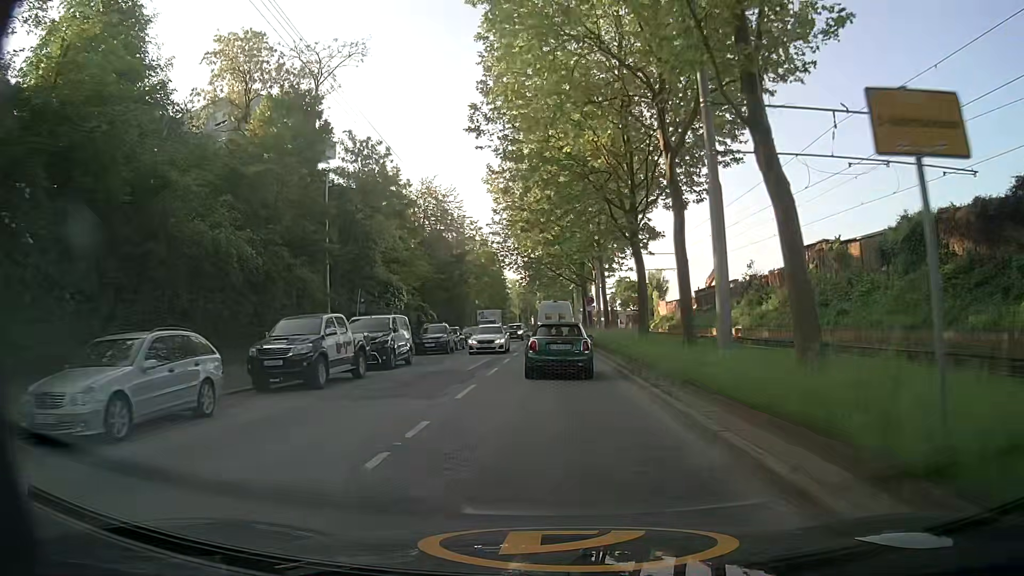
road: secondary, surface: asphalt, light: Day
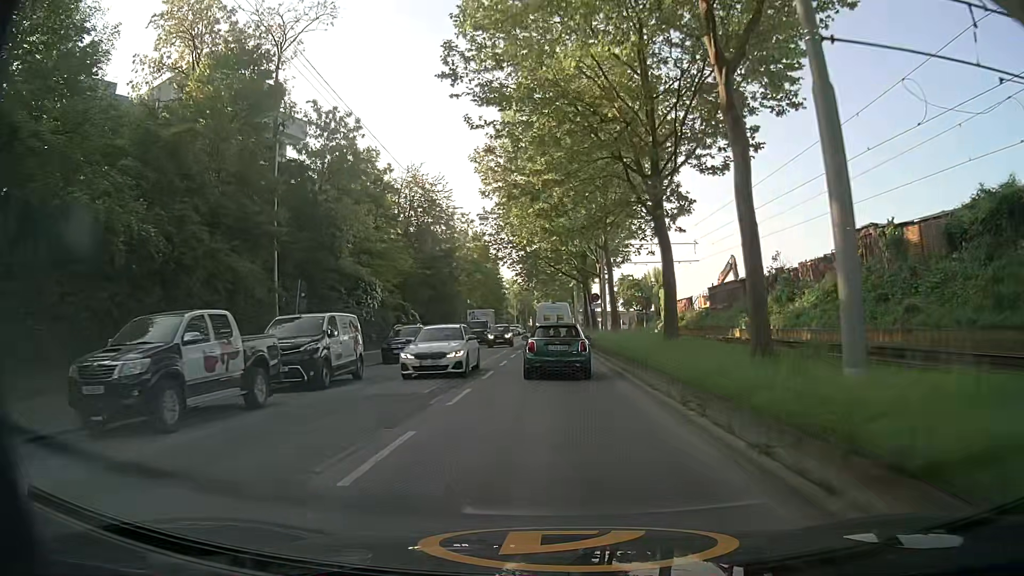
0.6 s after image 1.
(0.0, +6.8) m; 0°
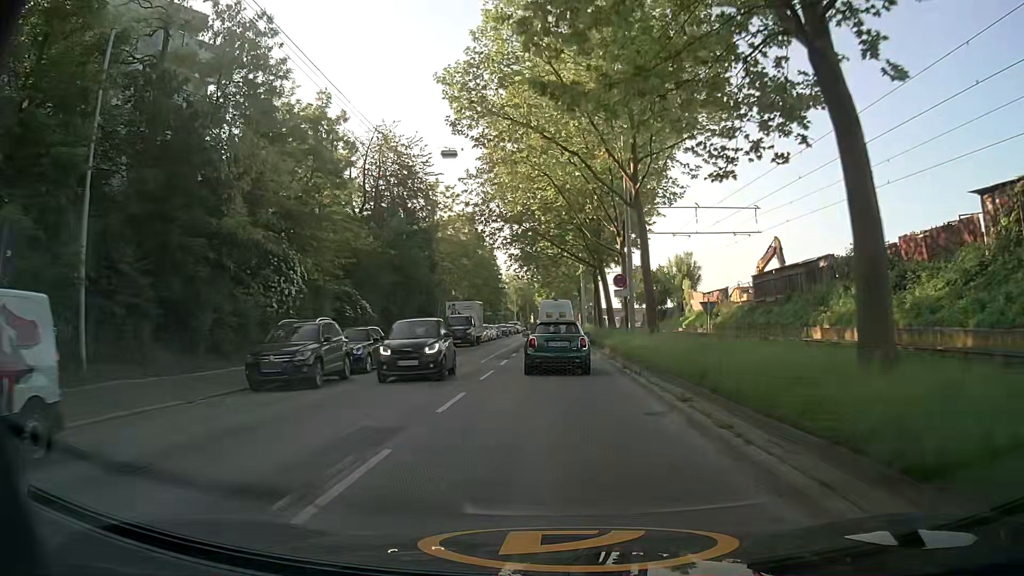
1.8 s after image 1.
(0.0, +13.6) m; 0°
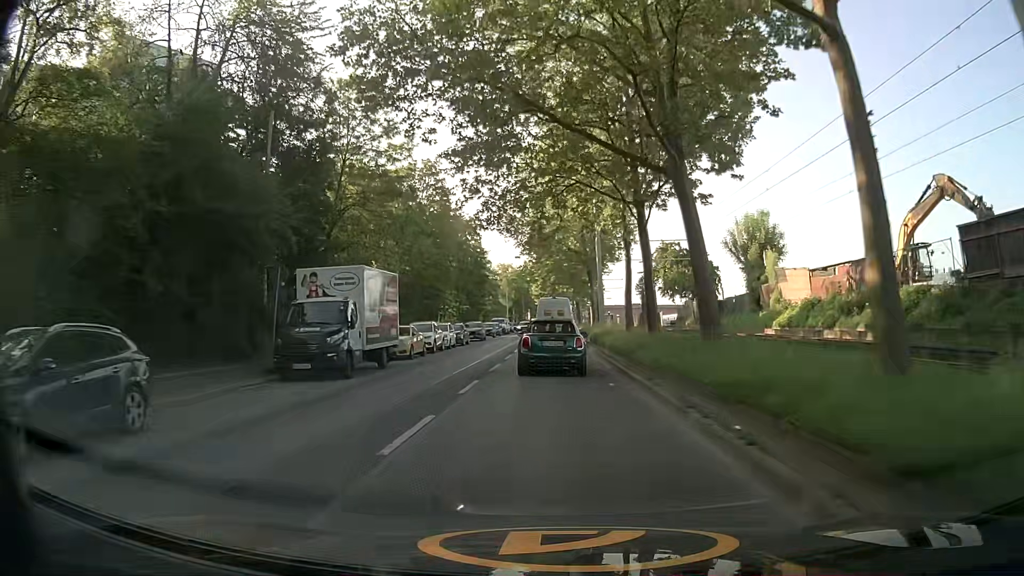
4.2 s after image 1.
(-0.1, +27.7) m; 0°
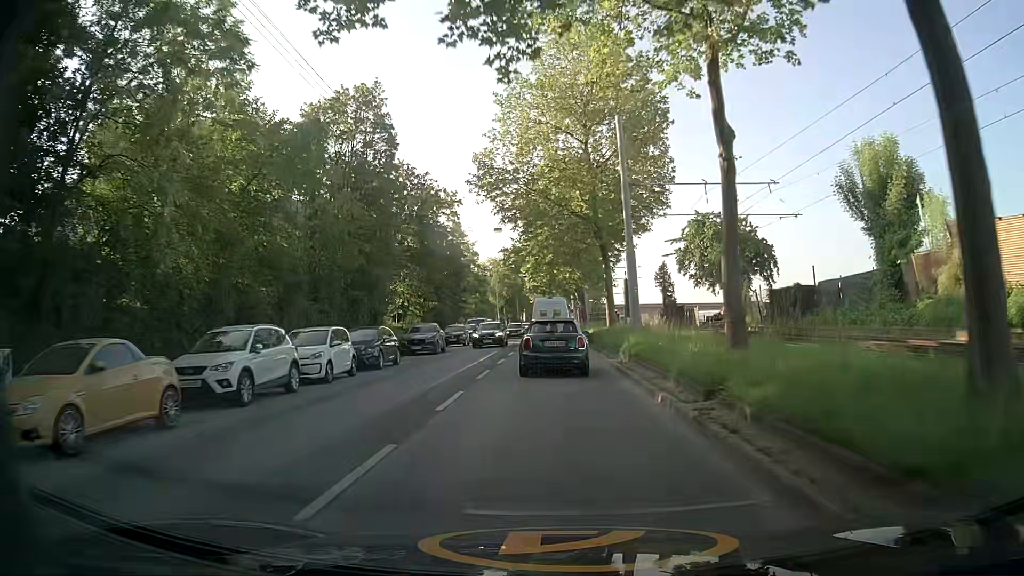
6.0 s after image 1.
(+0.1, +20.2) m; 0°
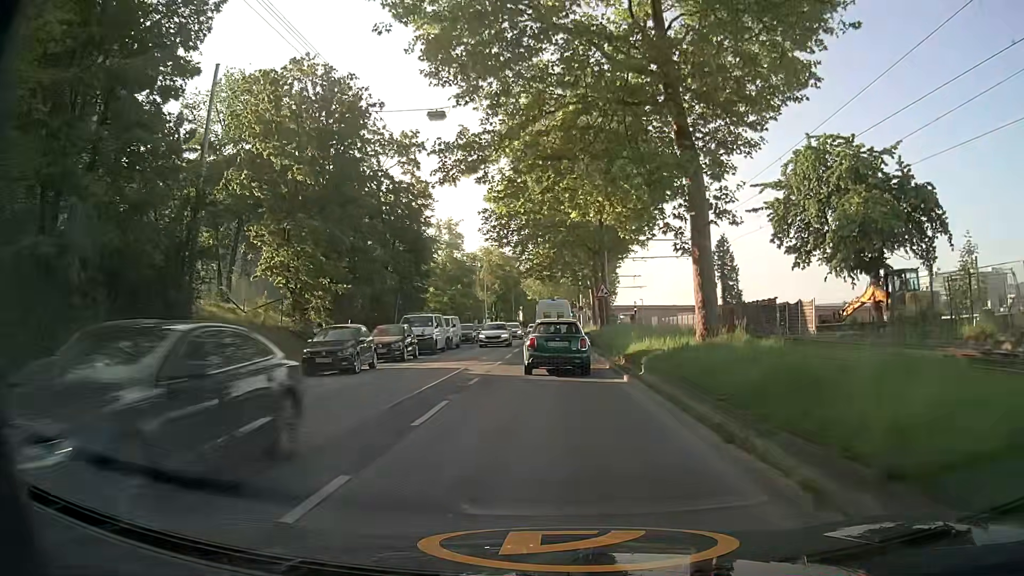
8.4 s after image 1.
(0.0, +25.5) m; 0°
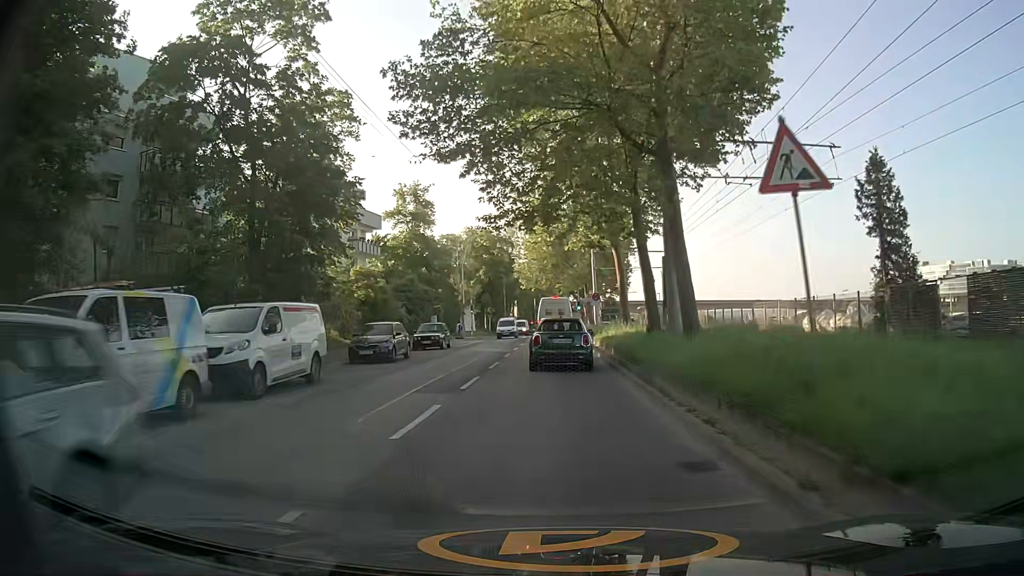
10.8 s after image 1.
(+0.1, +25.3) m; +1°
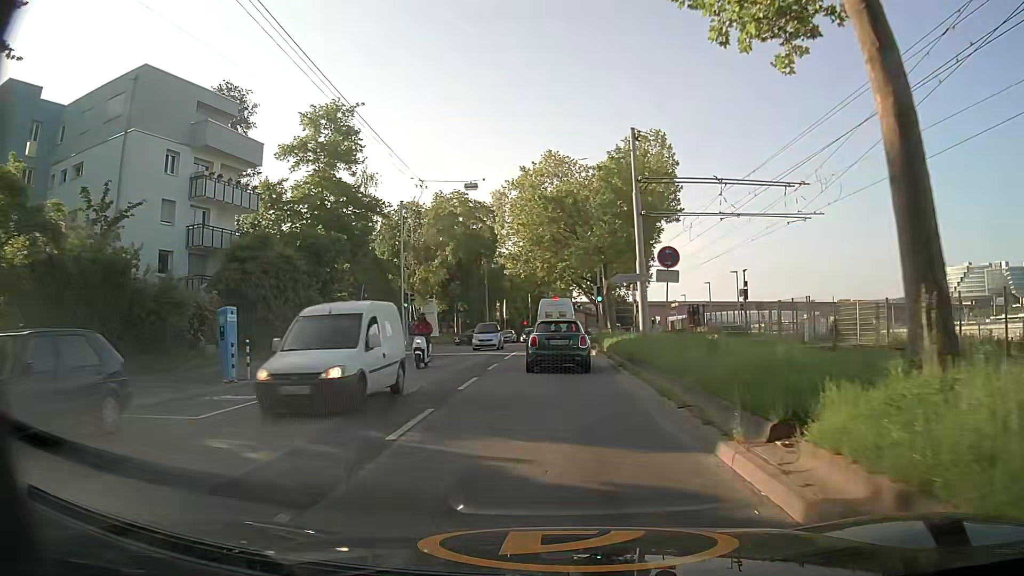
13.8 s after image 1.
(-0.4, +30.0) m; 0°
